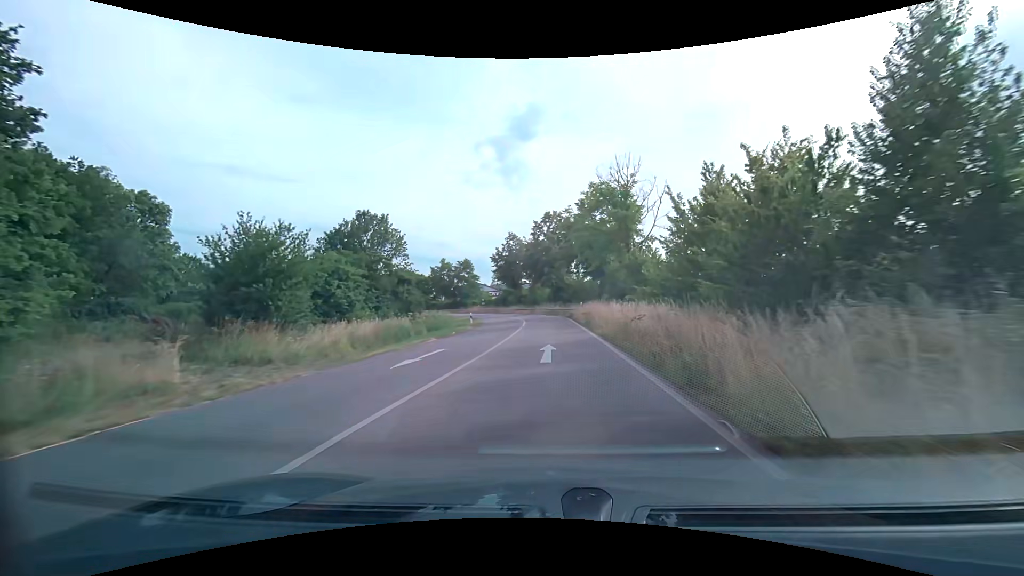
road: trunk_link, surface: asphalt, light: Day
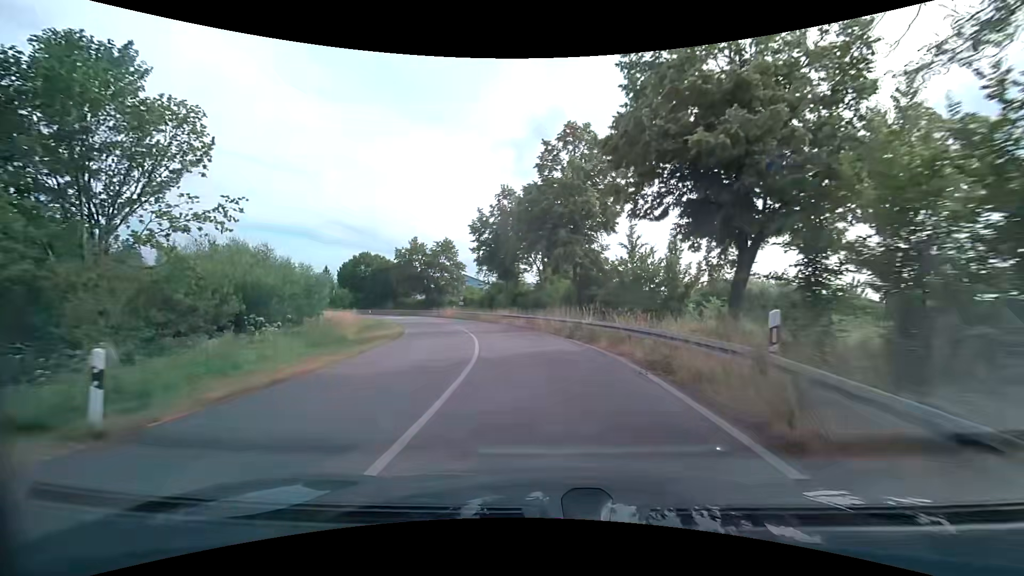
(+0.8, +32.5) m; 0°
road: primary_link
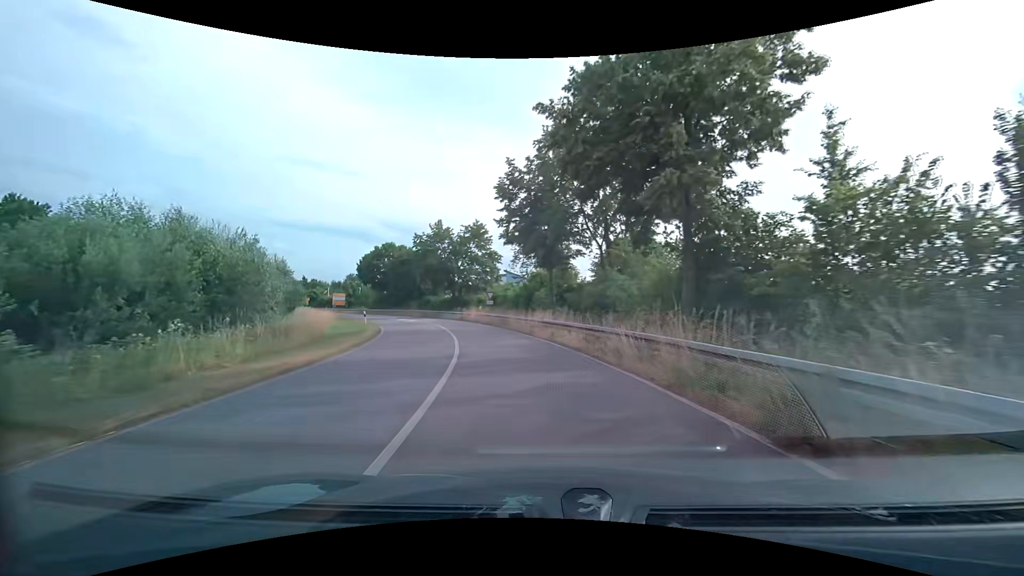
(-0.6, +15.5) m; -5°
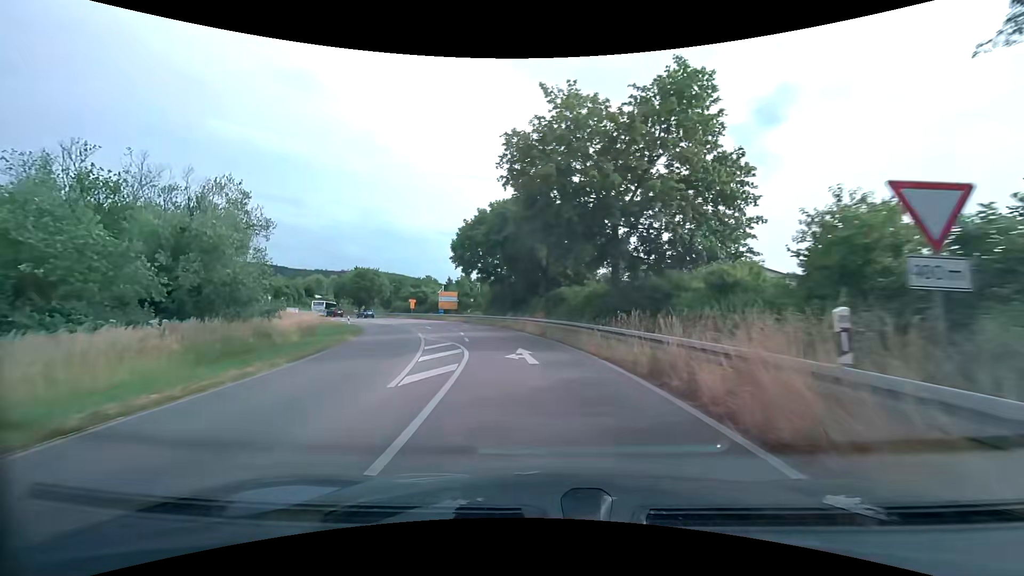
(-6.3, +36.8) m; -19°
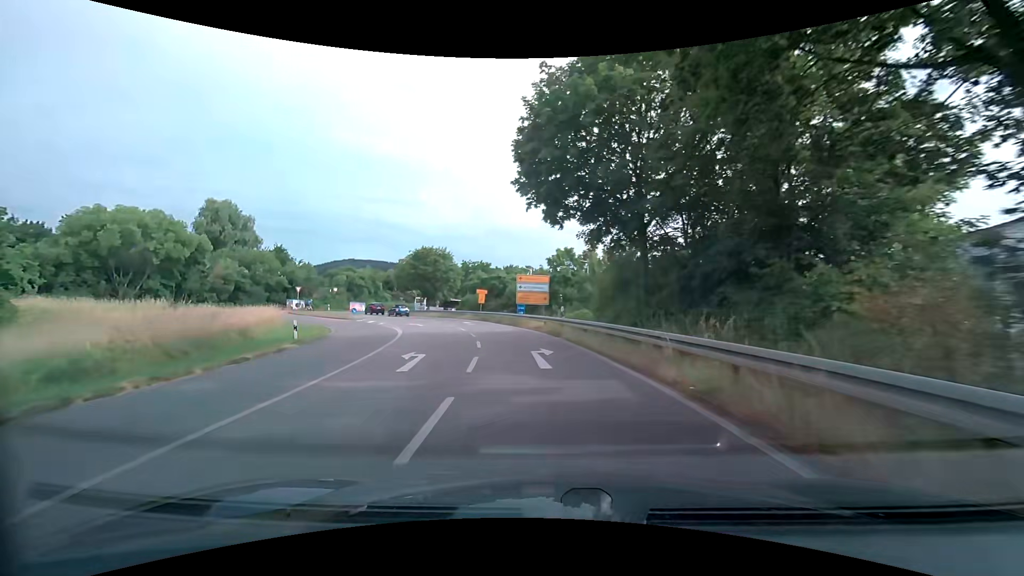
(-3.6, +28.6) m; -14°
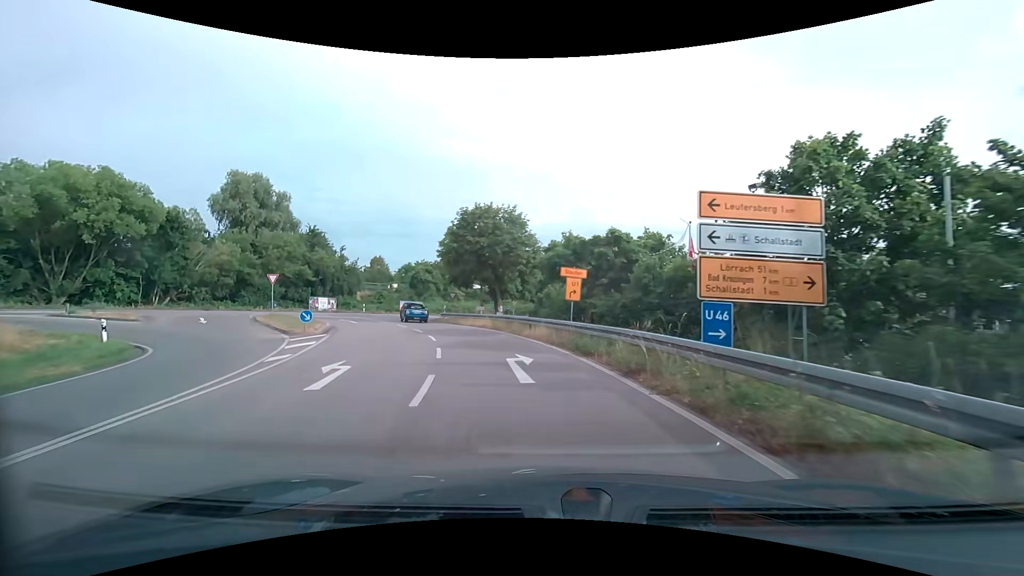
(-2.3, +27.6) m; -11°
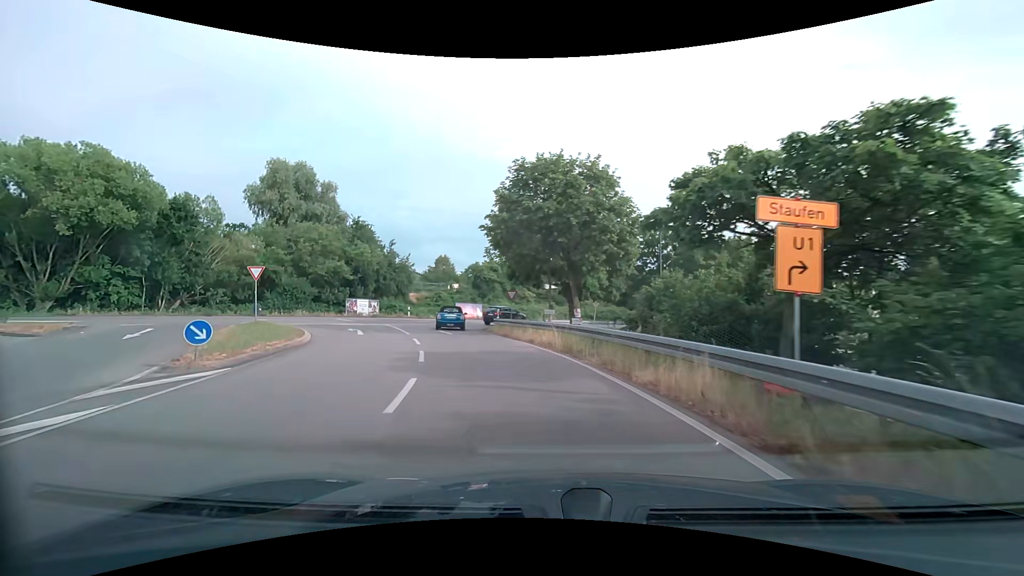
(-0.8, +12.5) m; -8°
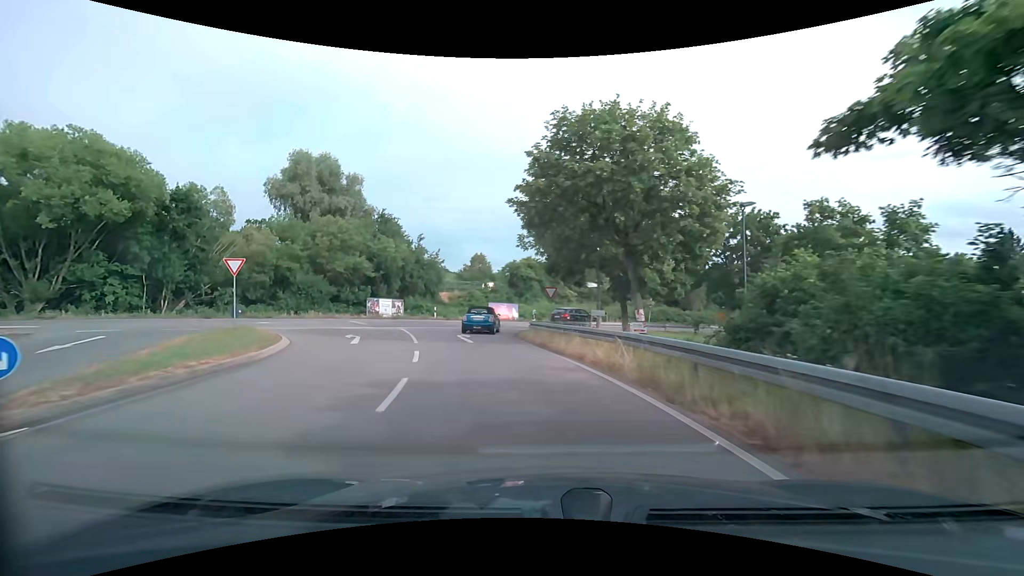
(-0.3, +5.8) m; -5°
(-1, +10) (-3, +20) (-4, +30) (0, +39) (+7, +46) (+15, +52) (+24, +56) (+34, +59) (+43, +63) (+52, +65) m
